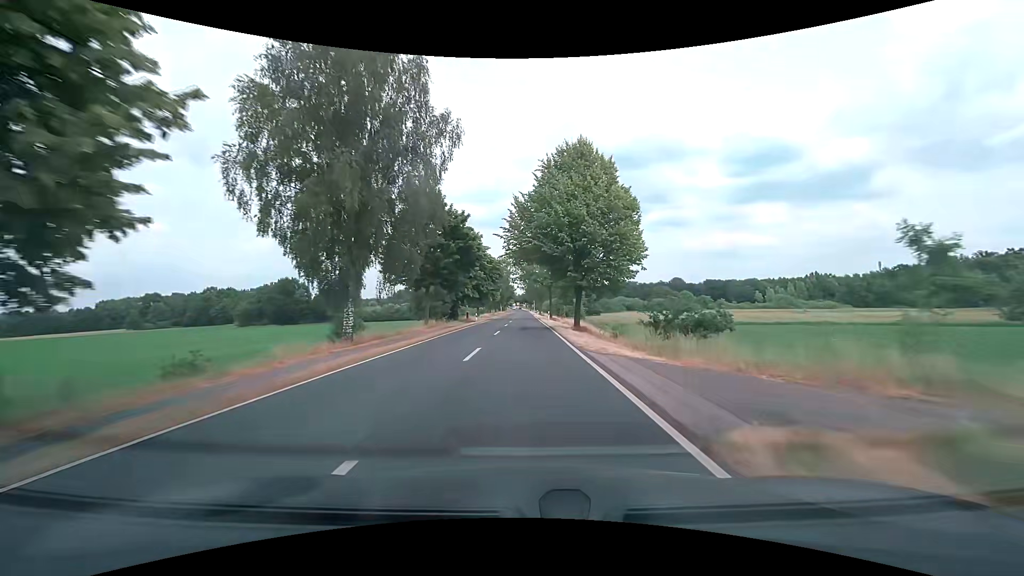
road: secondary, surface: asphalt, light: Day
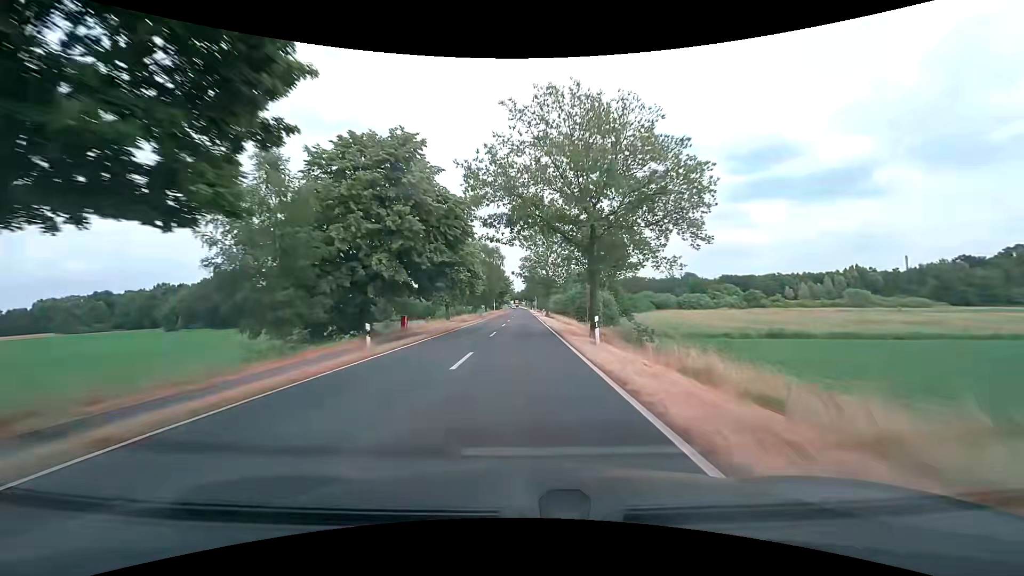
(+0.1, +39.0) m; 0°
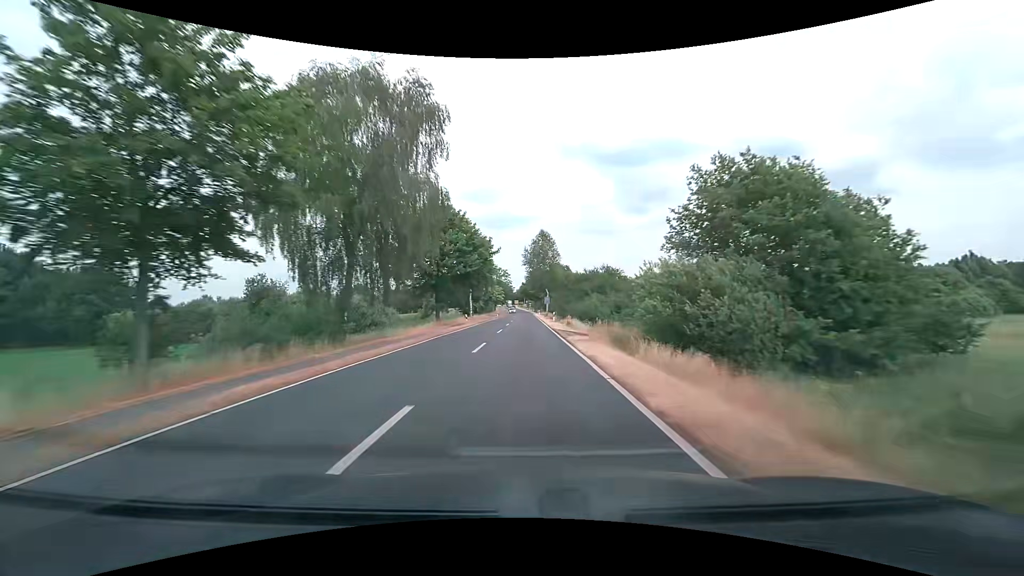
(+0.1, +70.2) m; 0°
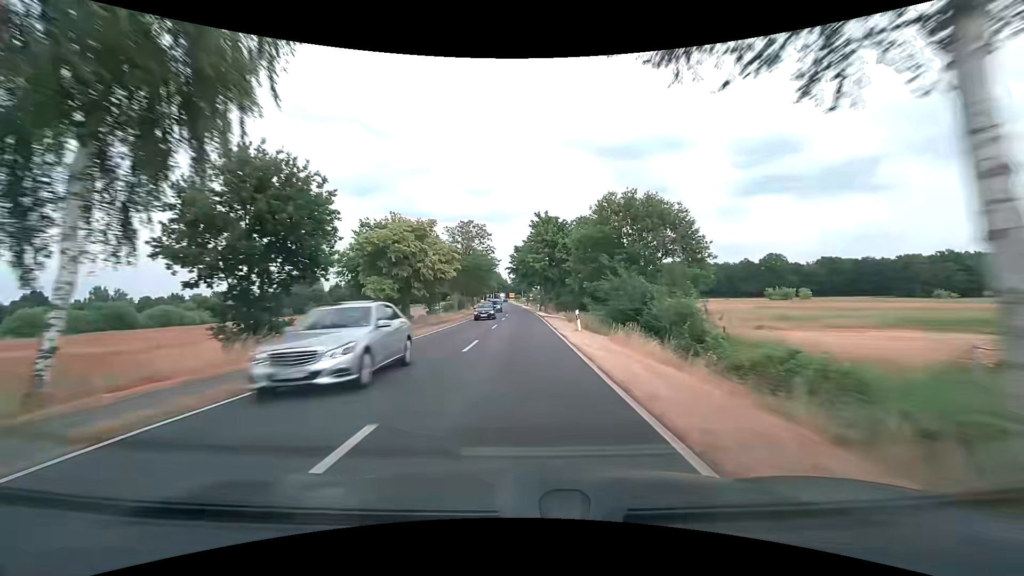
(+0.4, +75.4) m; 0°
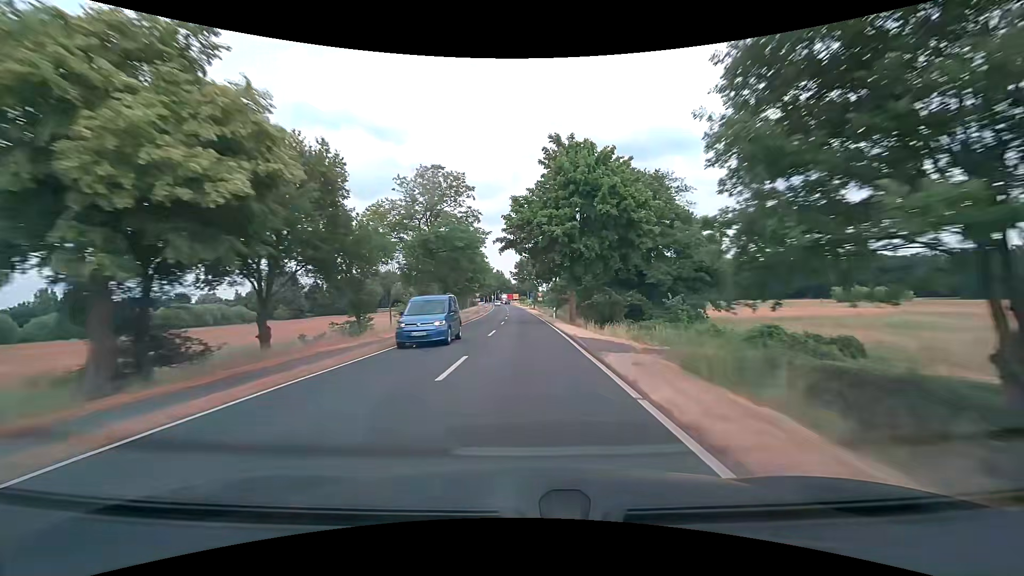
(-0.2, +29.6) m; -1°
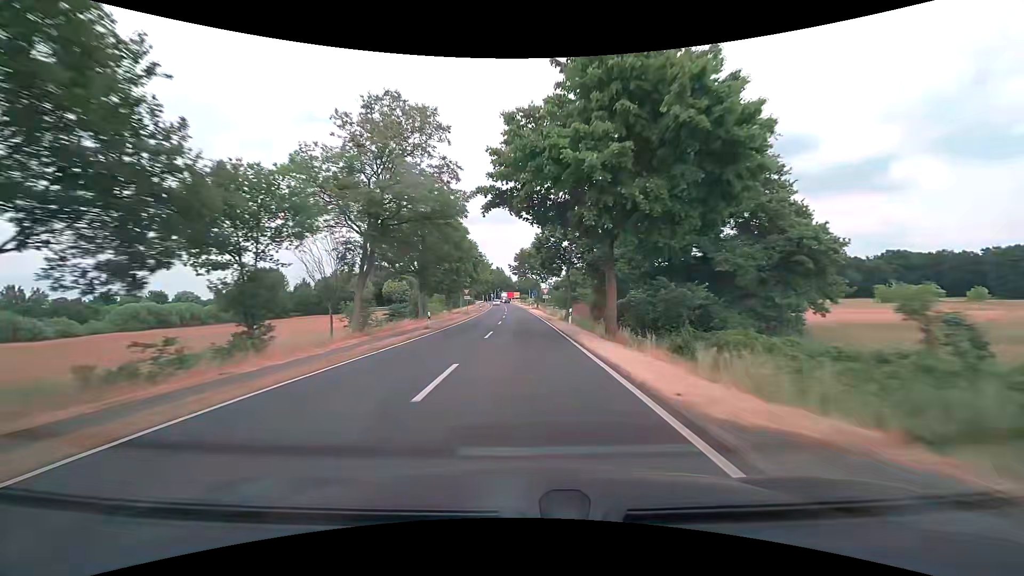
(0.0, +14.2) m; 0°
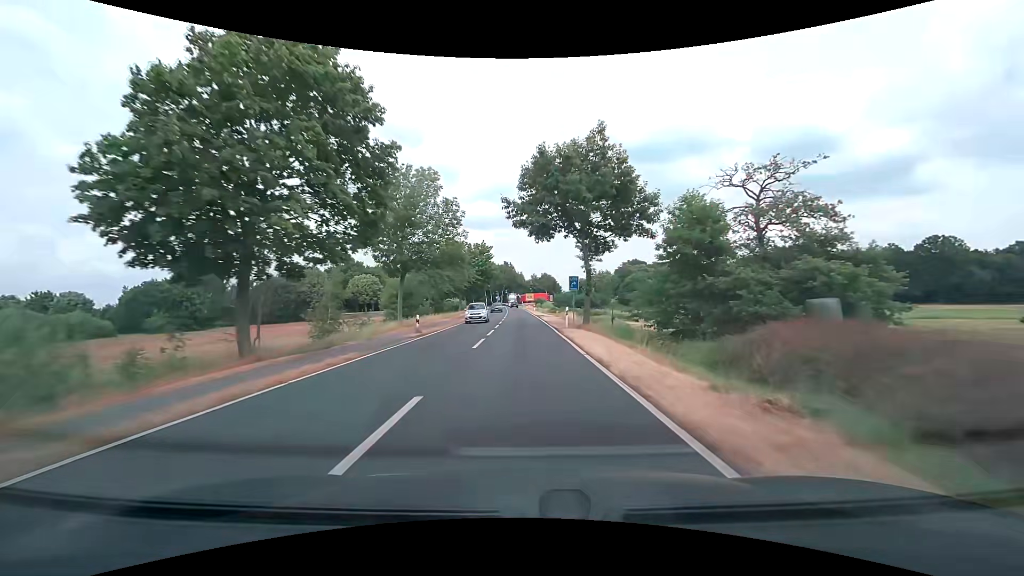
(-0.6, +52.3) m; -2°
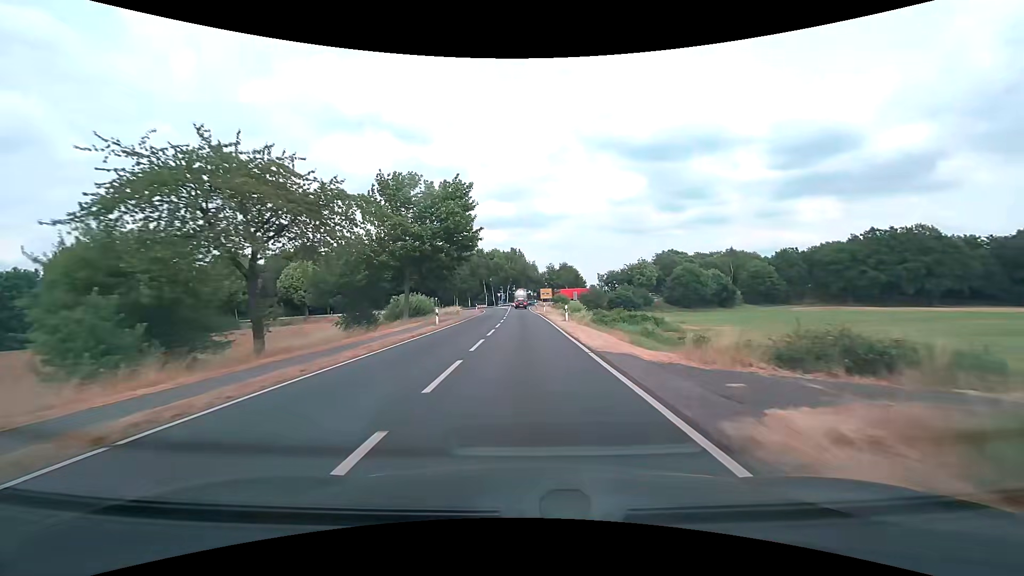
(-0.3, +45.1) m; -1°
(0, +10) (0, +20) (0, +30) (-1, +40) (-1, +50) (-1, +60) (-1, +70) (-2, +80) (-2, +90) (-2, +100) m
